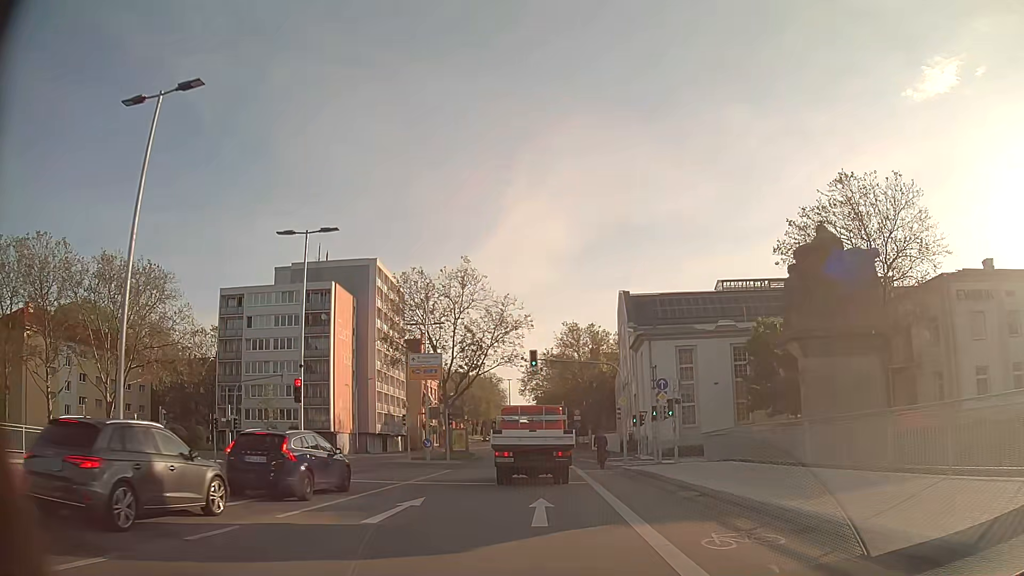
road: secondary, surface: asphalt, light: Day
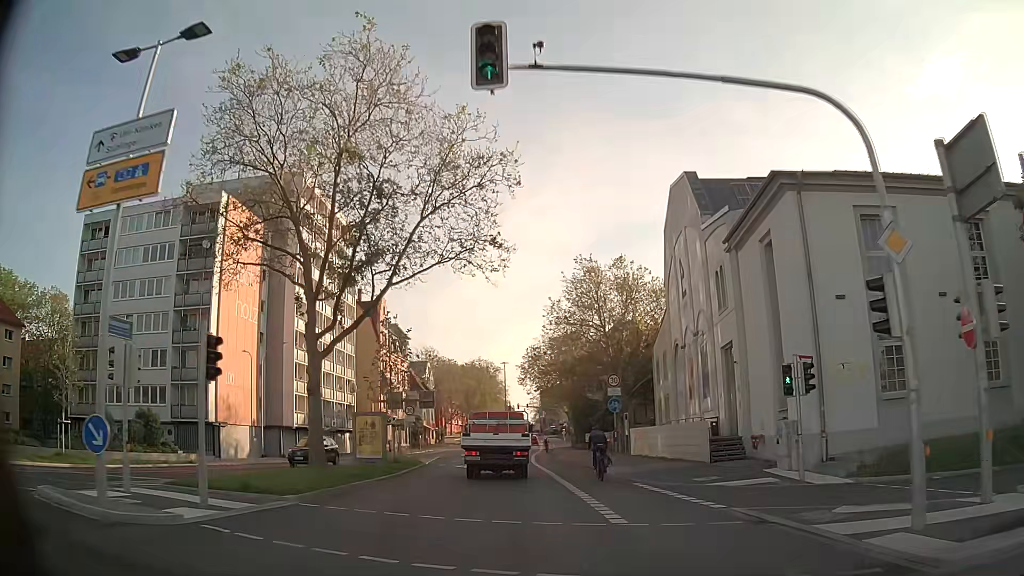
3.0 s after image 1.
(-0.1, +30.1) m; 0°
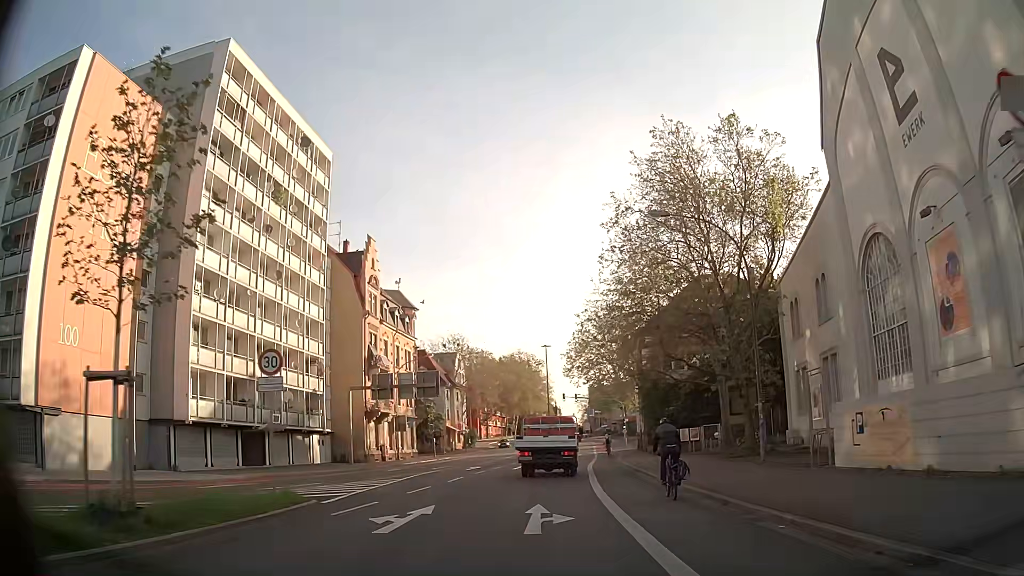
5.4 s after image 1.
(-1.0, +24.4) m; -3°
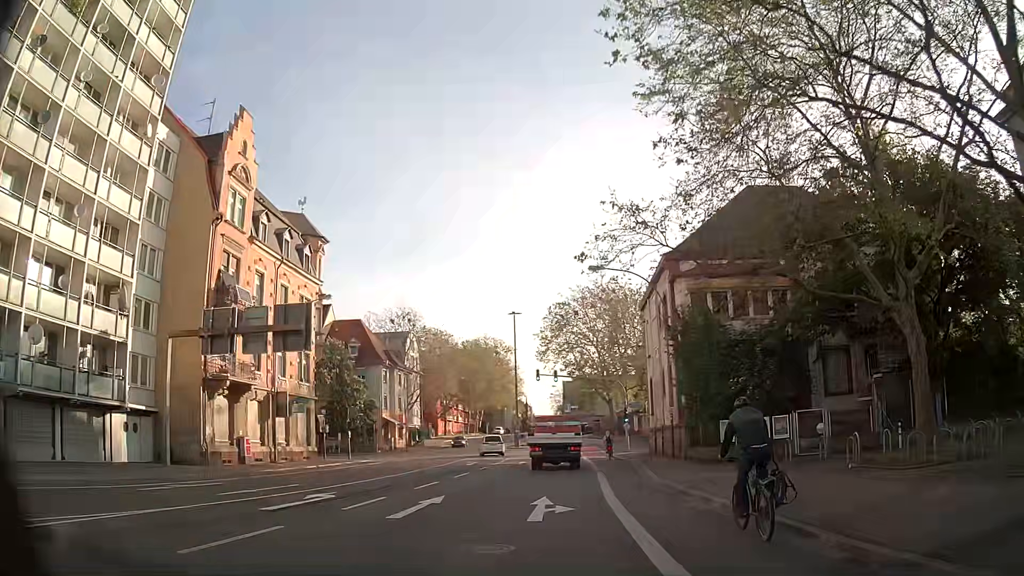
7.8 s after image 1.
(0.0, +23.8) m; +2°
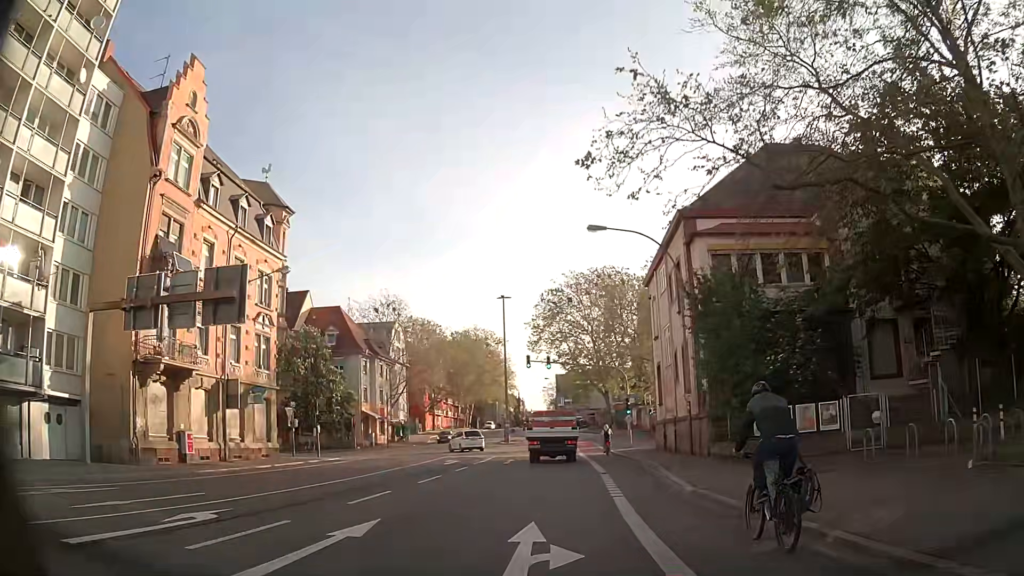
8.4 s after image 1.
(+0.1, +5.7) m; +1°
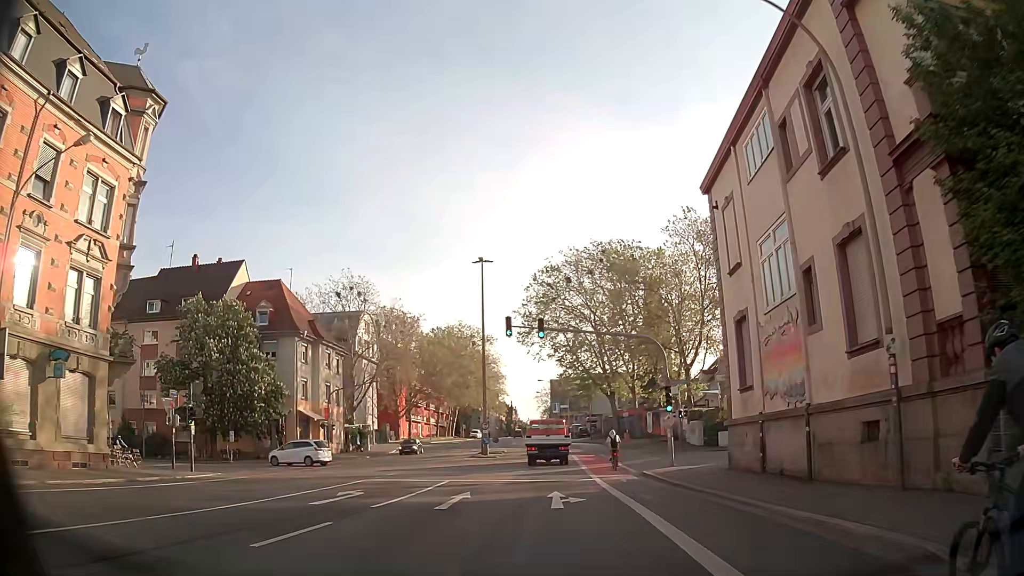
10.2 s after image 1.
(-0.1, +17.2) m; -1°
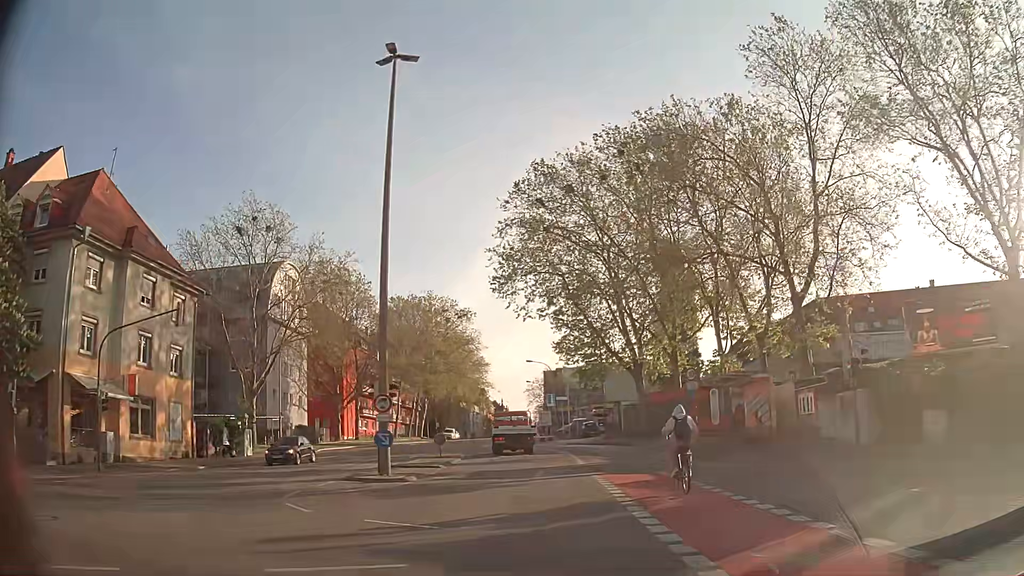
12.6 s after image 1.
(+0.4, +28.8) m; +1°
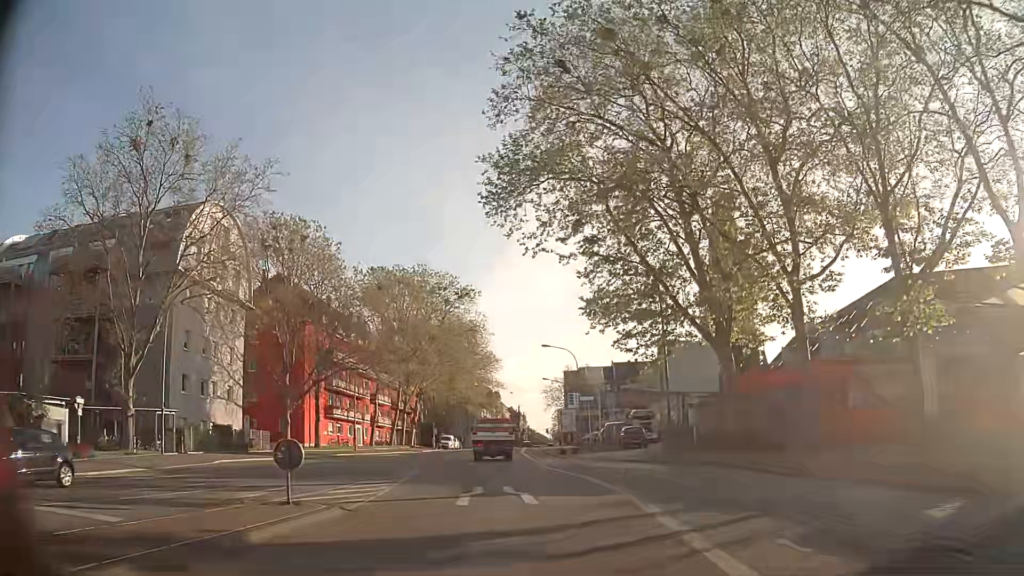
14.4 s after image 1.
(-0.4, +21.2) m; -3°
(0, +10) (0, +20) (-1, +30) (-1, +40) (-2, +50) (-2, +60) (-2, +70) (-2, +80) (-2, +90) (-2, +100) m
